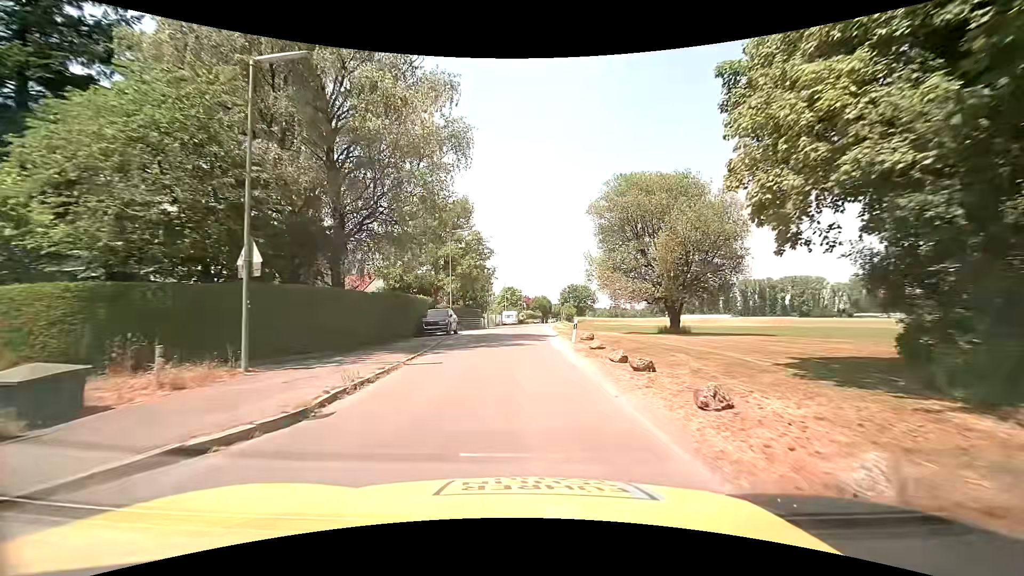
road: residential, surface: asphalt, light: Day
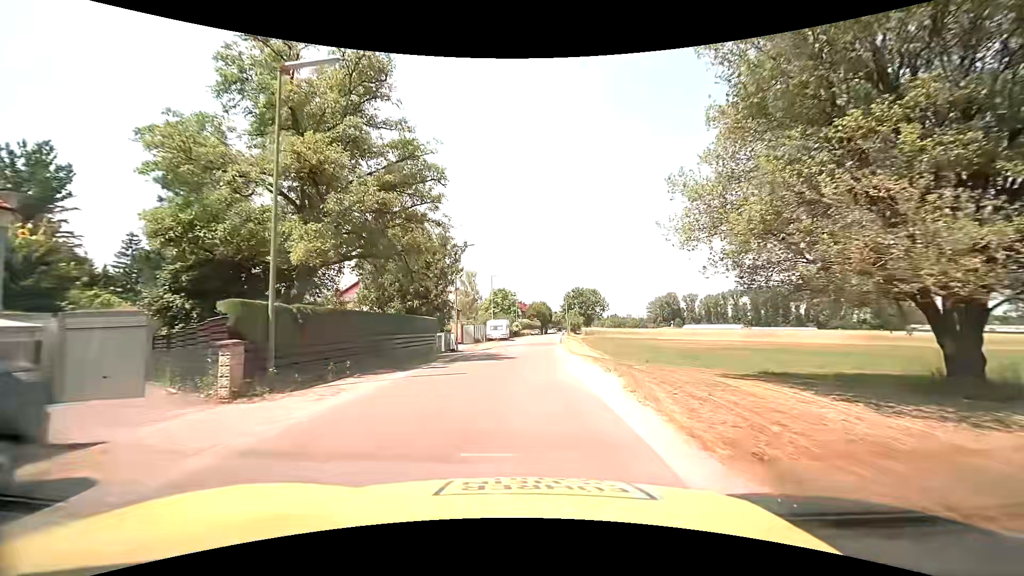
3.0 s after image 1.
(+0.2, +28.0) m; 0°
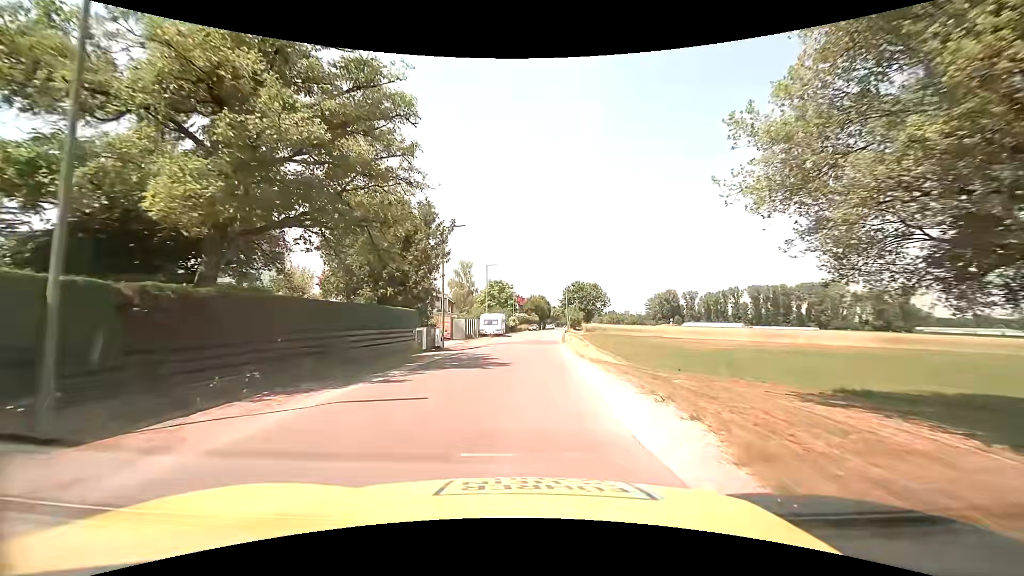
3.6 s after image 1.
(0.0, +5.5) m; +1°
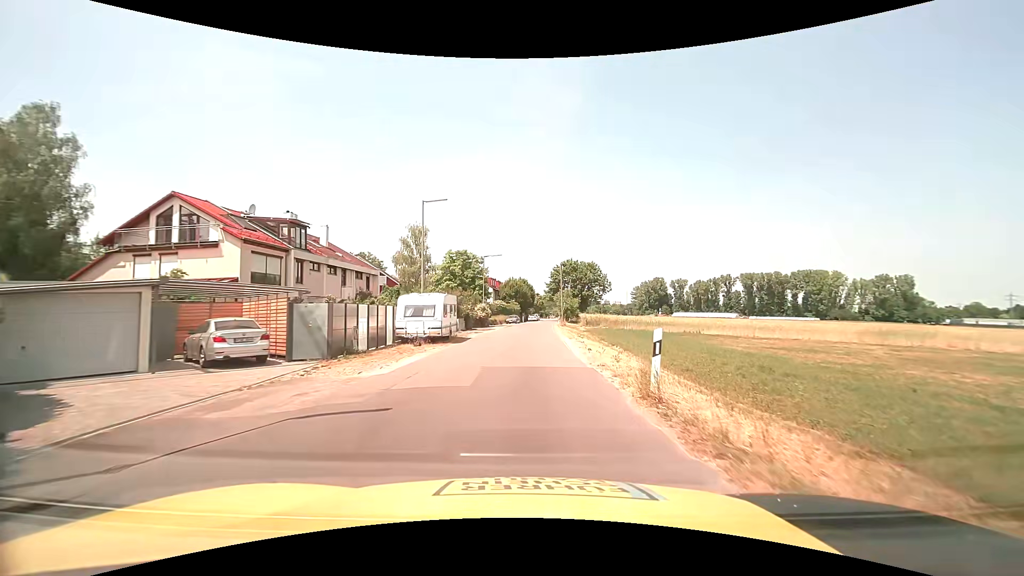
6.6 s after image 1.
(+0.6, +28.2) m; +2°
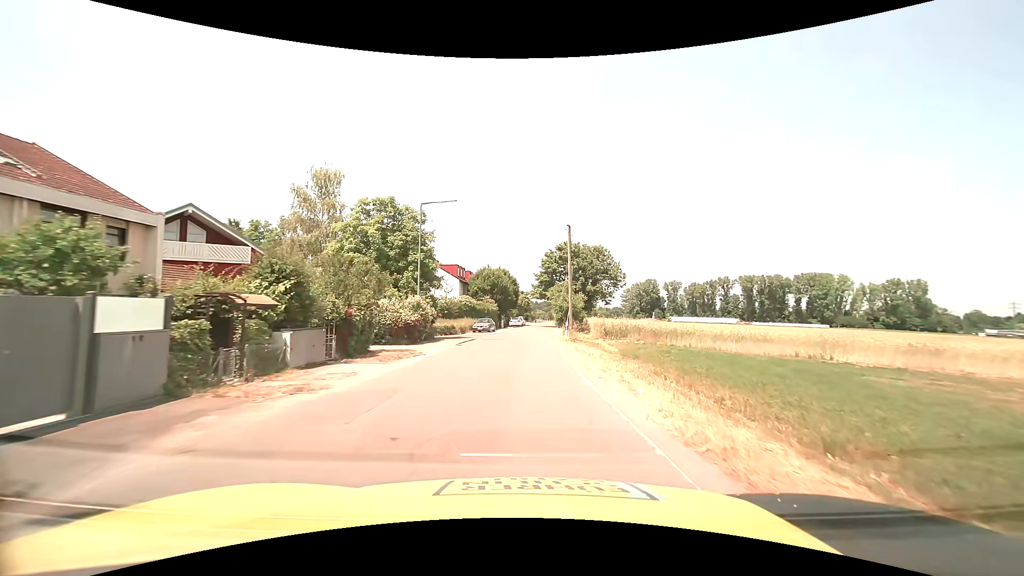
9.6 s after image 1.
(+0.6, +28.6) m; +2°
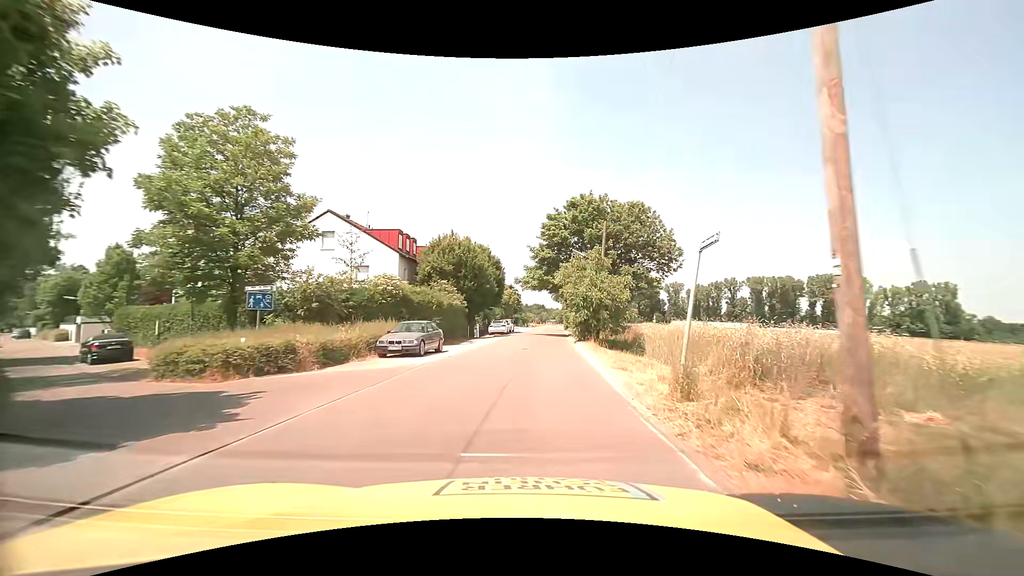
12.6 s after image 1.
(+0.1, +28.8) m; +1°
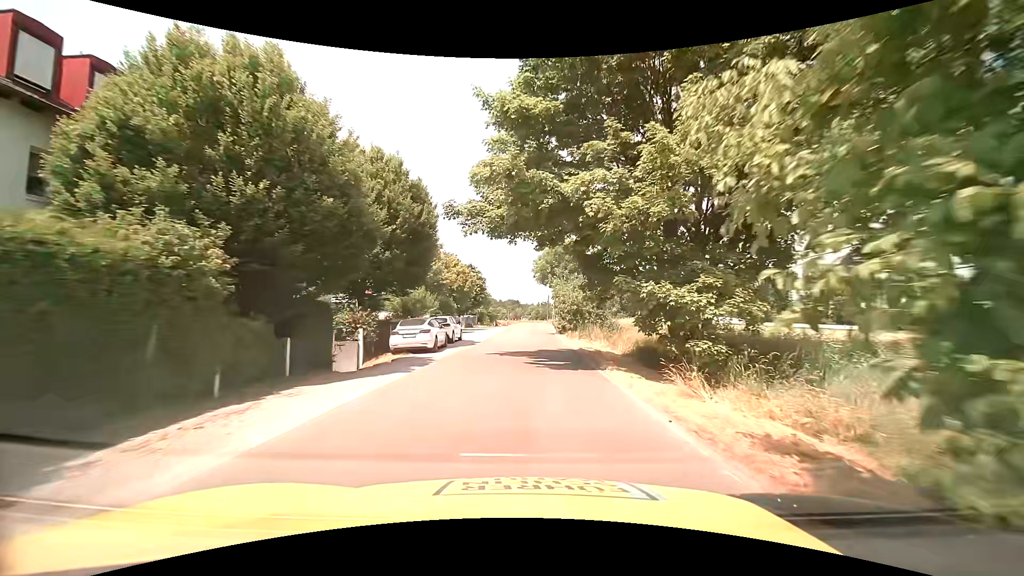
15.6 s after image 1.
(+1.0, +28.7) m; +3°
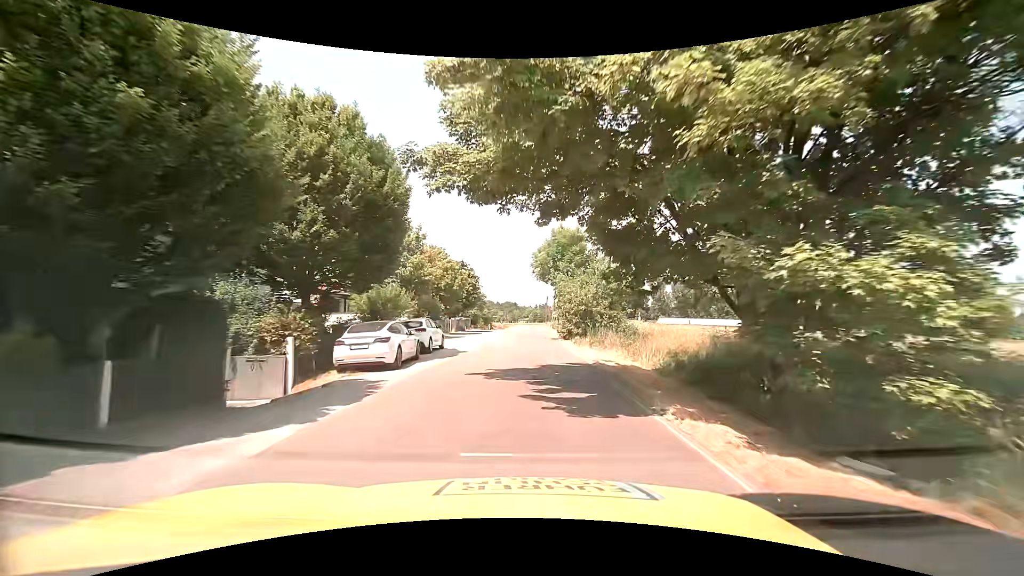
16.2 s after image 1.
(0.0, +5.7) m; 0°
